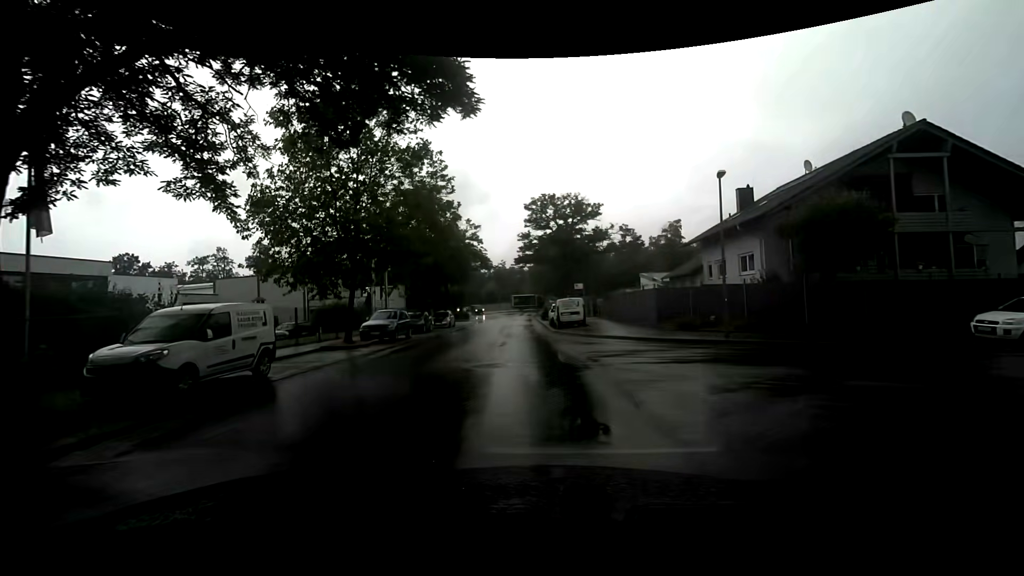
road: unclassified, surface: asphalt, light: Day
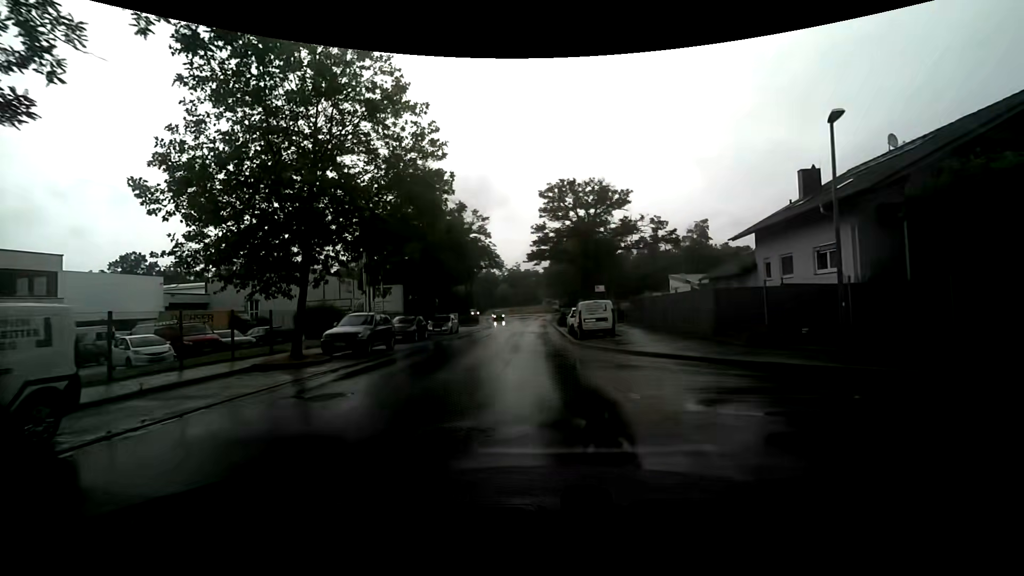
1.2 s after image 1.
(-0.1, +6.3) m; +1°
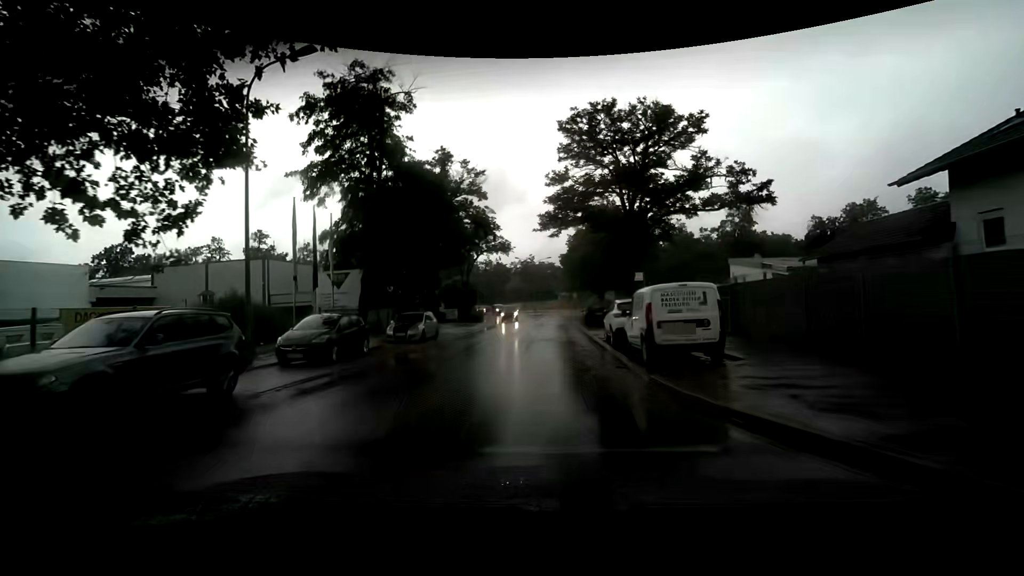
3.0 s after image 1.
(-0.7, +12.9) m; -4°
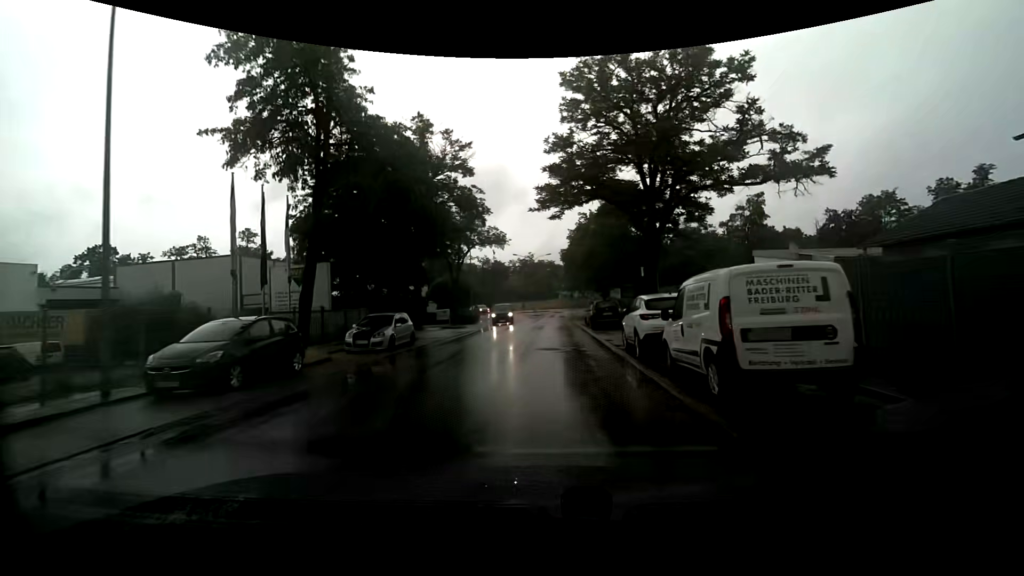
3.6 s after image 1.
(0.0, +4.9) m; +1°
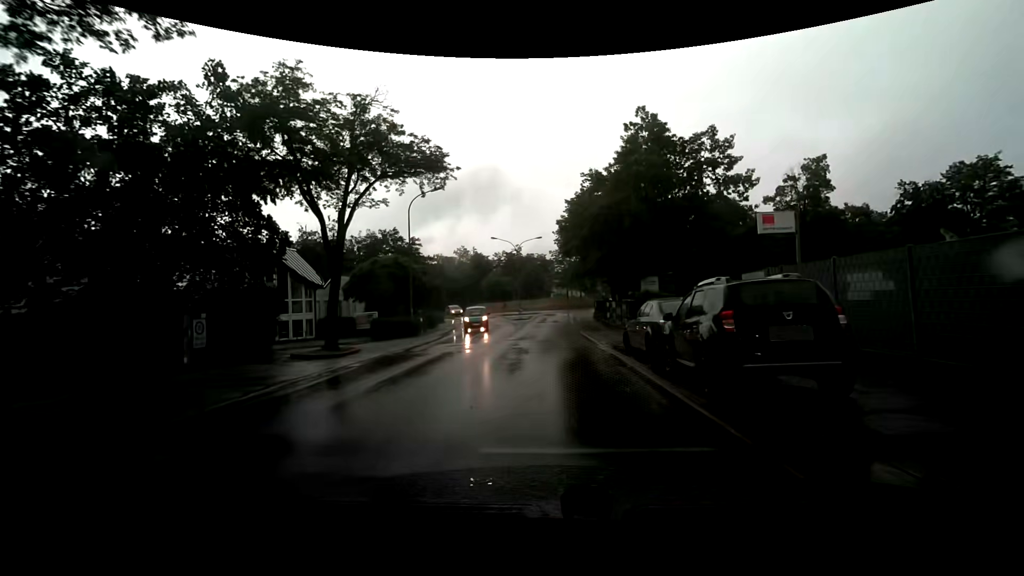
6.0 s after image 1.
(-0.3, +21.2) m; 0°
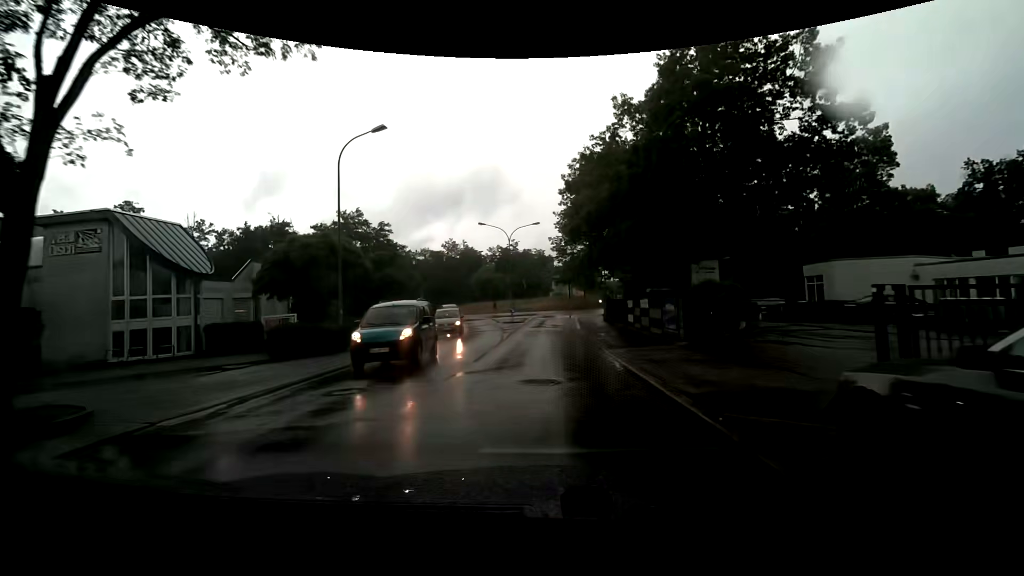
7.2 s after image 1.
(+0.1, +11.0) m; +1°
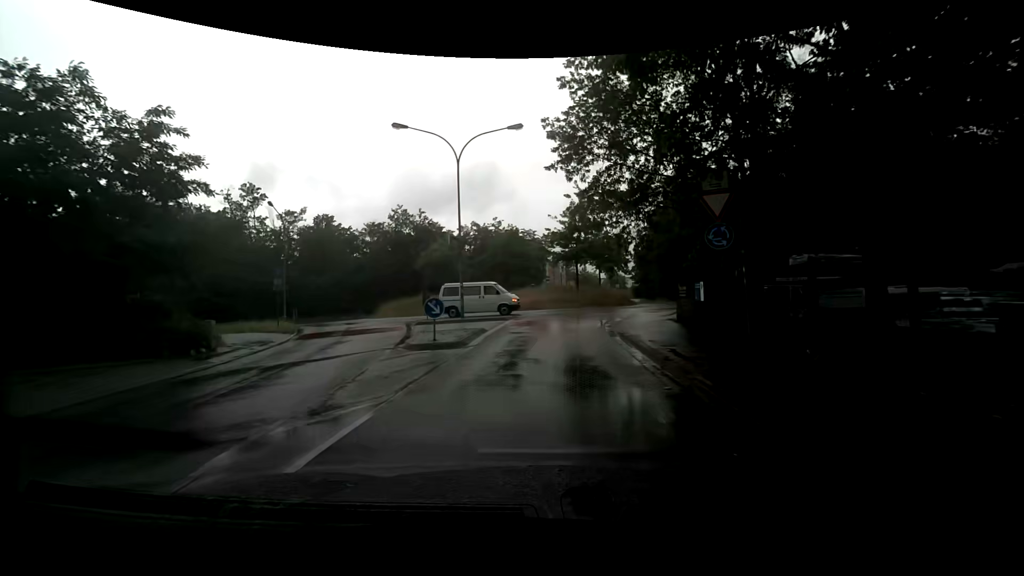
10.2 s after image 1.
(-0.3, +28.0) m; -1°
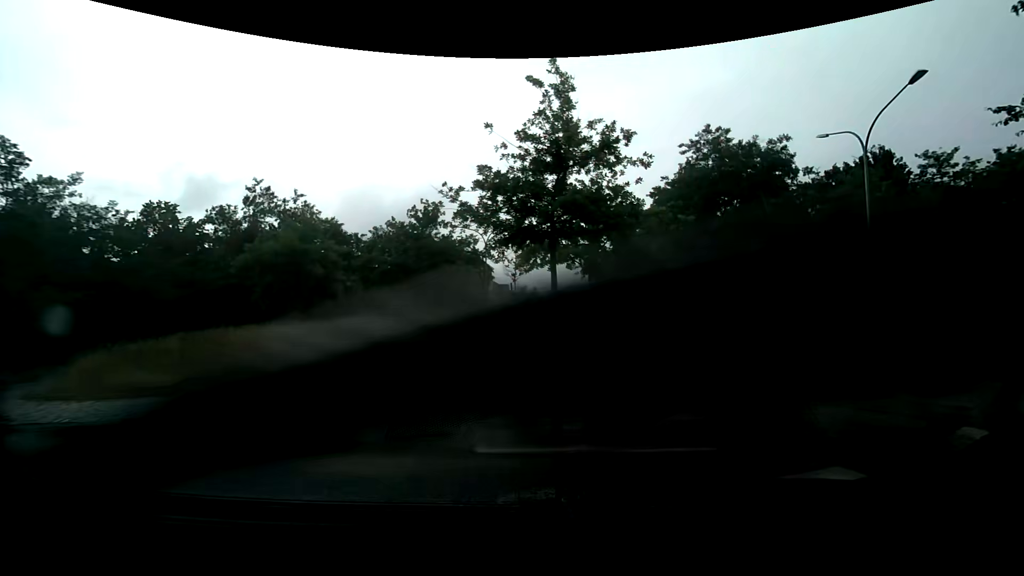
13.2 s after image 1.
(+0.7, +21.9) m; +6°
(+3, +9) (+10, +16) (+19, +20) (+28, +23) (+38, +26) (+48, +28) (+58, +29) (+68, +31) (+77, +33) (+87, +35) m
